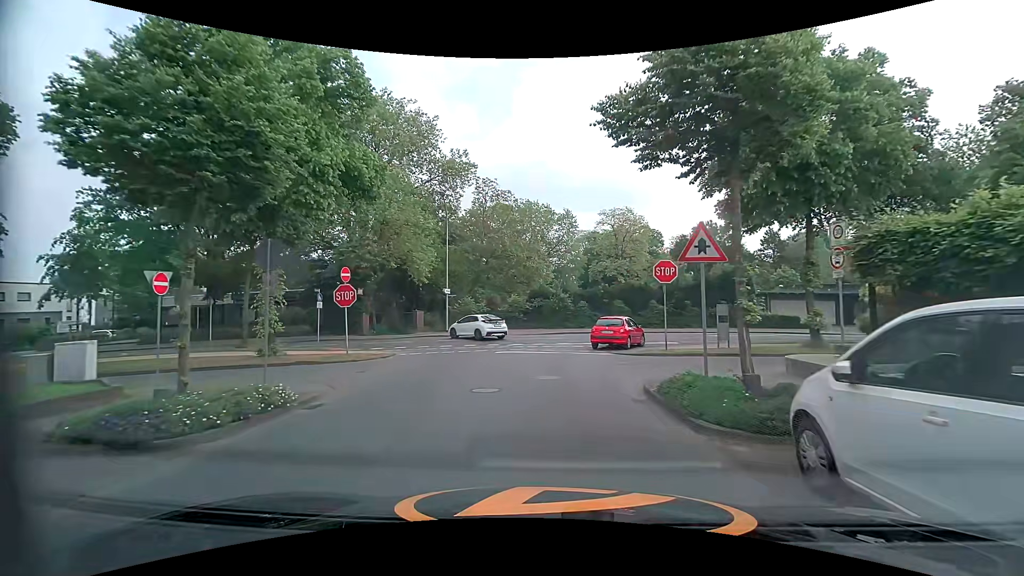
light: Day
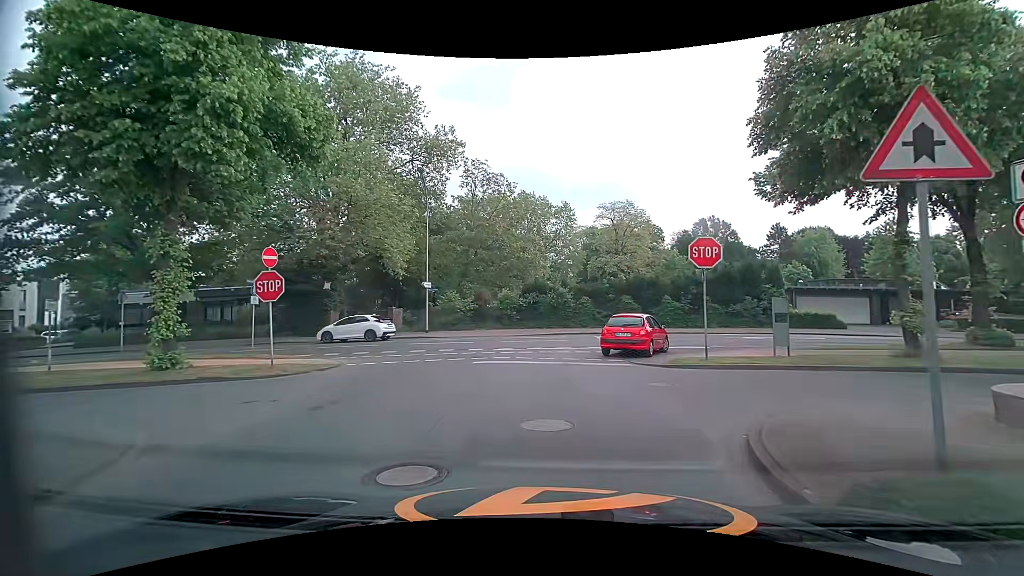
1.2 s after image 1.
(0.0, +5.1) m; -1°
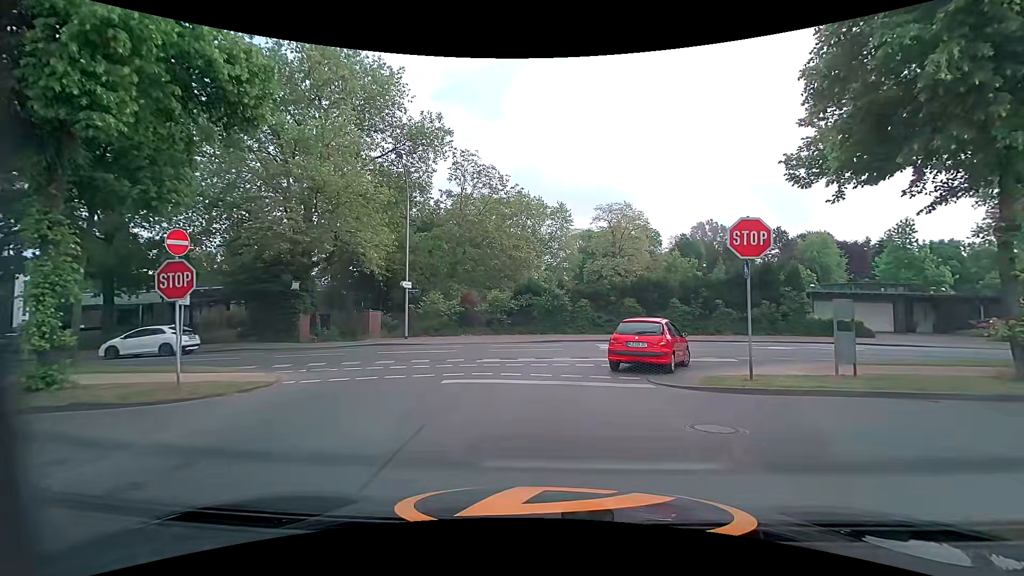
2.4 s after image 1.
(+0.1, +3.4) m; +1°
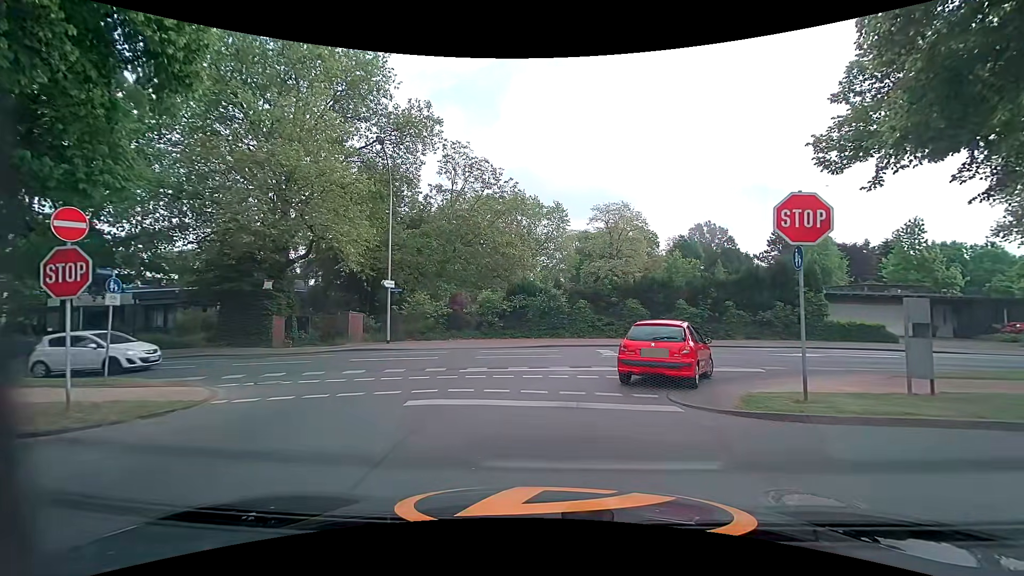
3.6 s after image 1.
(0.0, +2.4) m; +3°
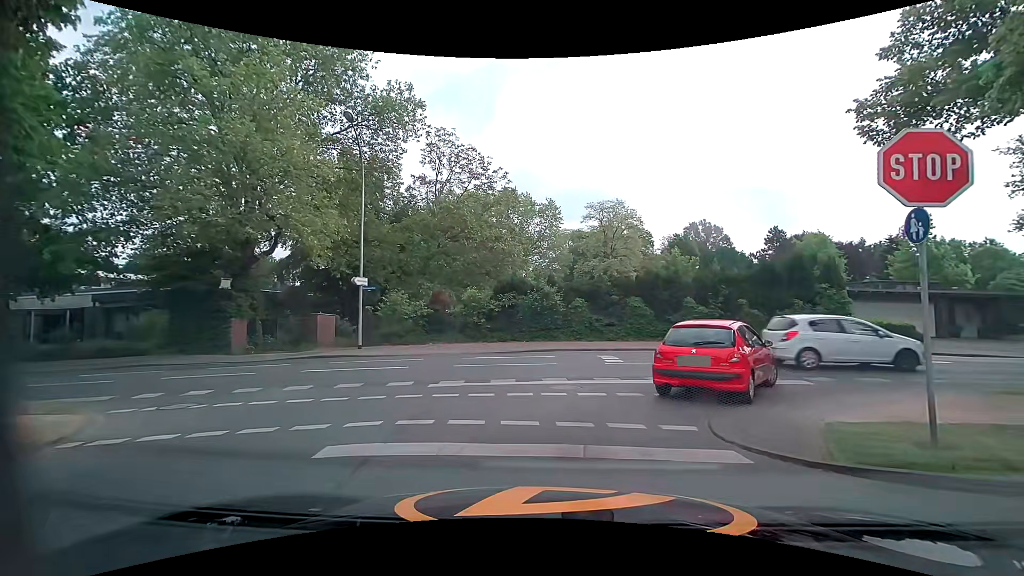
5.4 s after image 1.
(-0.1, +2.9) m; +1°
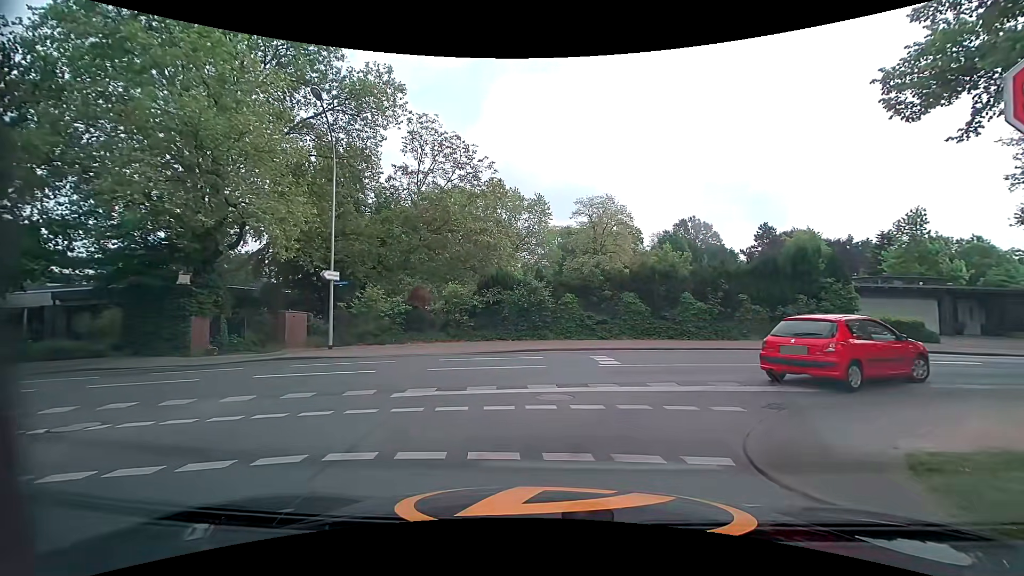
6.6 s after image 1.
(0.0, +1.7) m; +2°
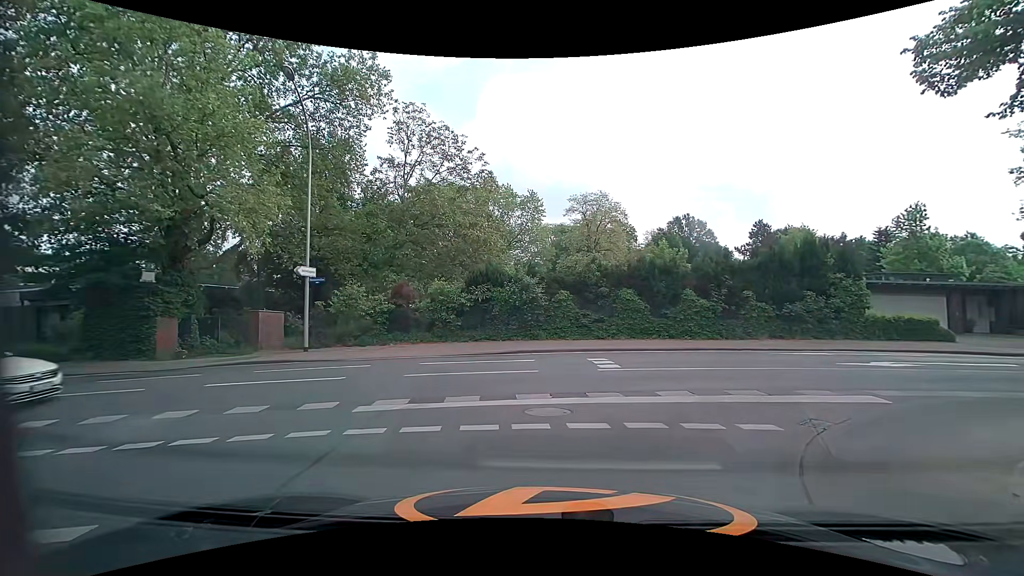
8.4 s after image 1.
(0.0, +1.4) m; 0°
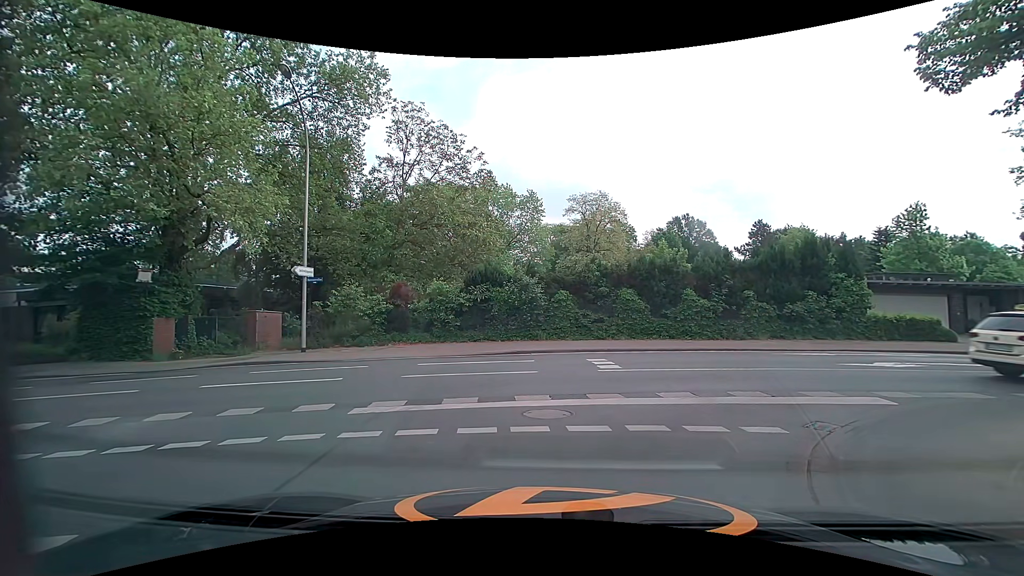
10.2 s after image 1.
(0.0, +0.2) m; 0°
